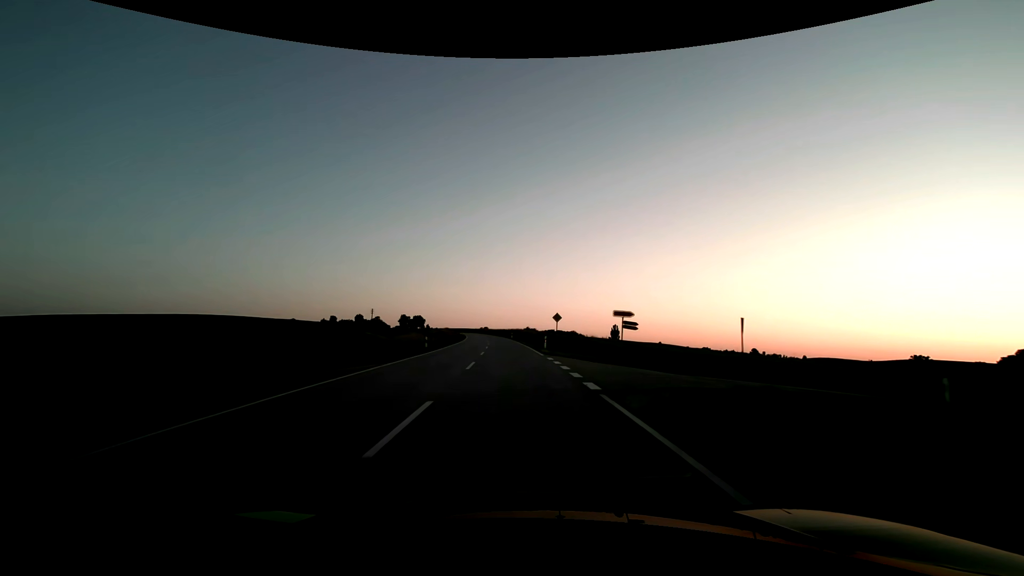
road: secondary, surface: asphalt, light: Sunrise
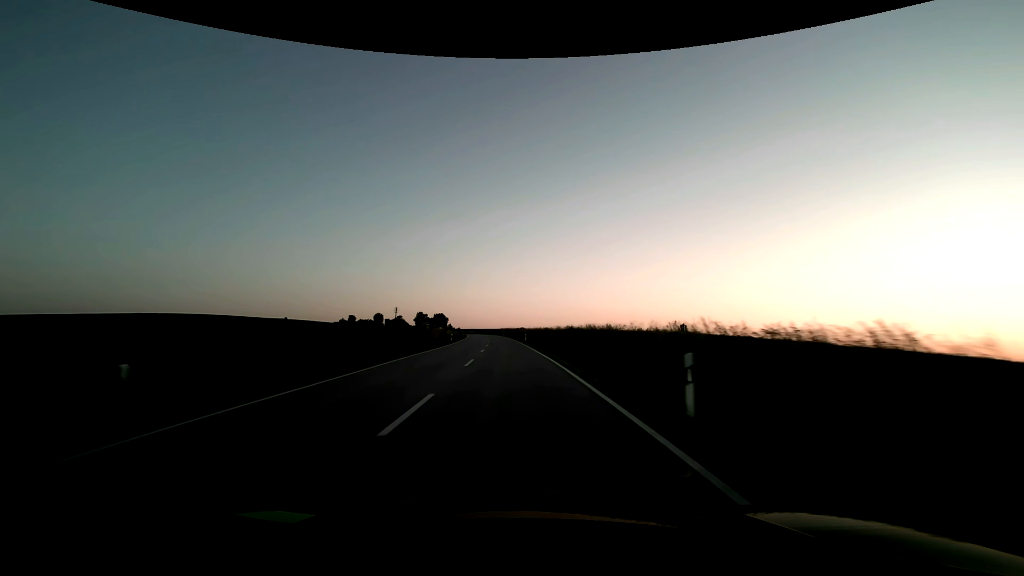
(-2.9, +78.9) m; -4°
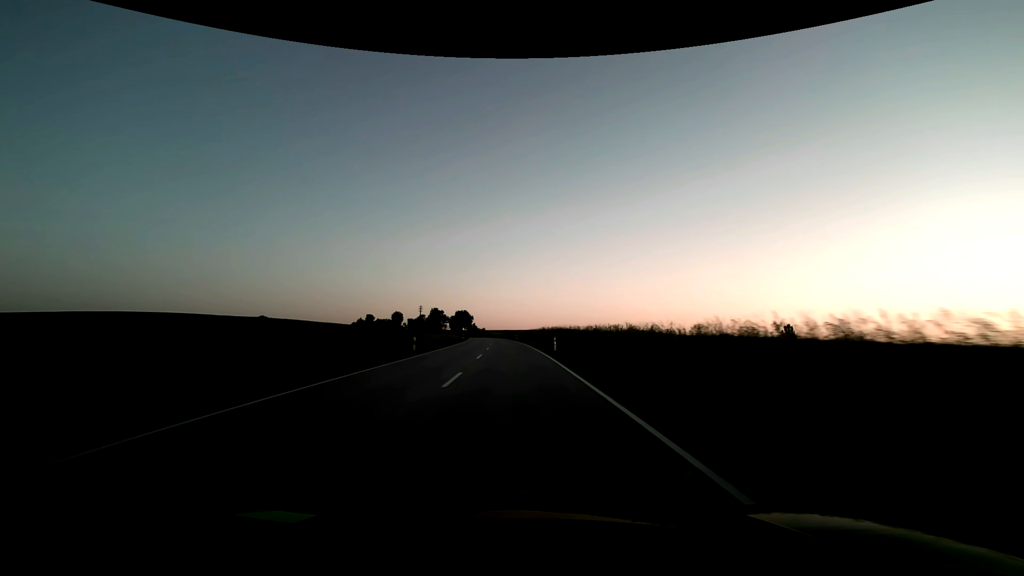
(-3.0, +79.0) m; -4°
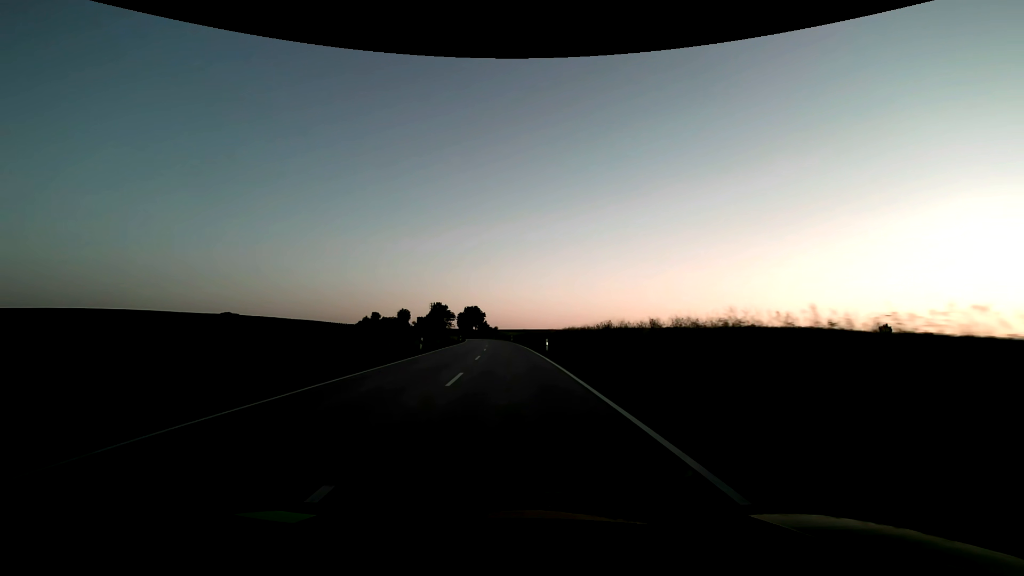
(-0.9, +47.5) m; -2°
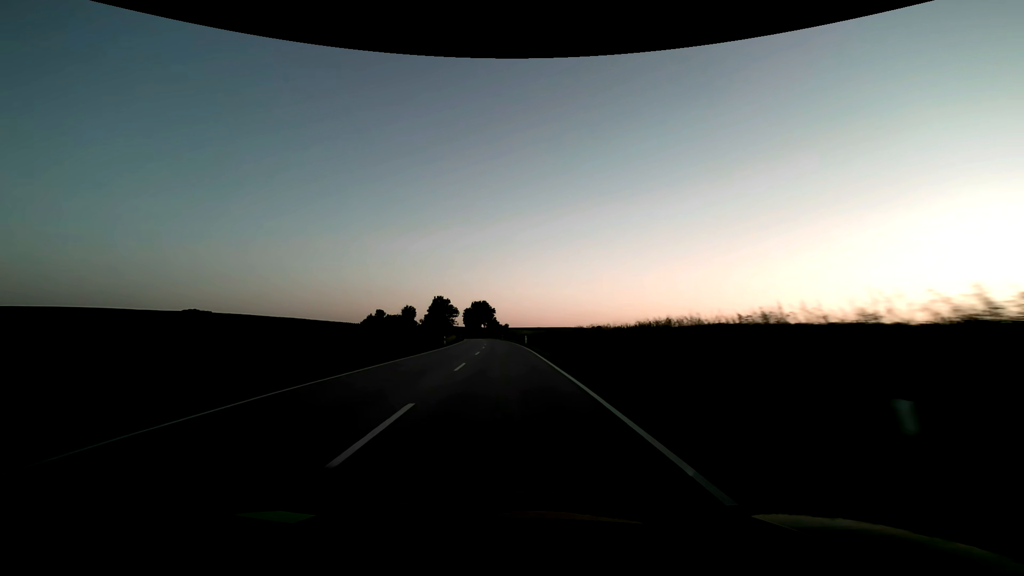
(-0.4, +31.7) m; -2°
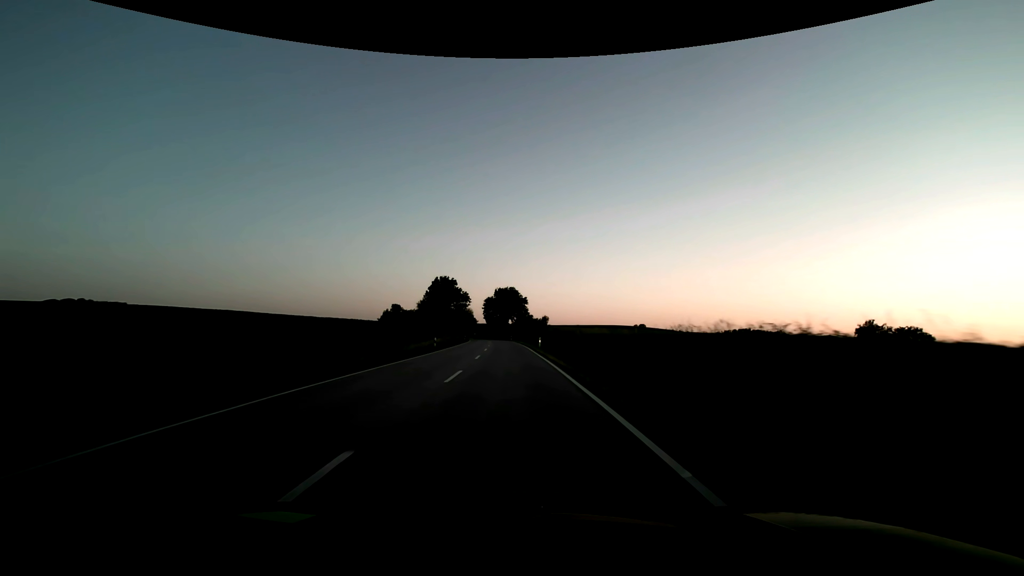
(-2.0, +63.5) m; -4°
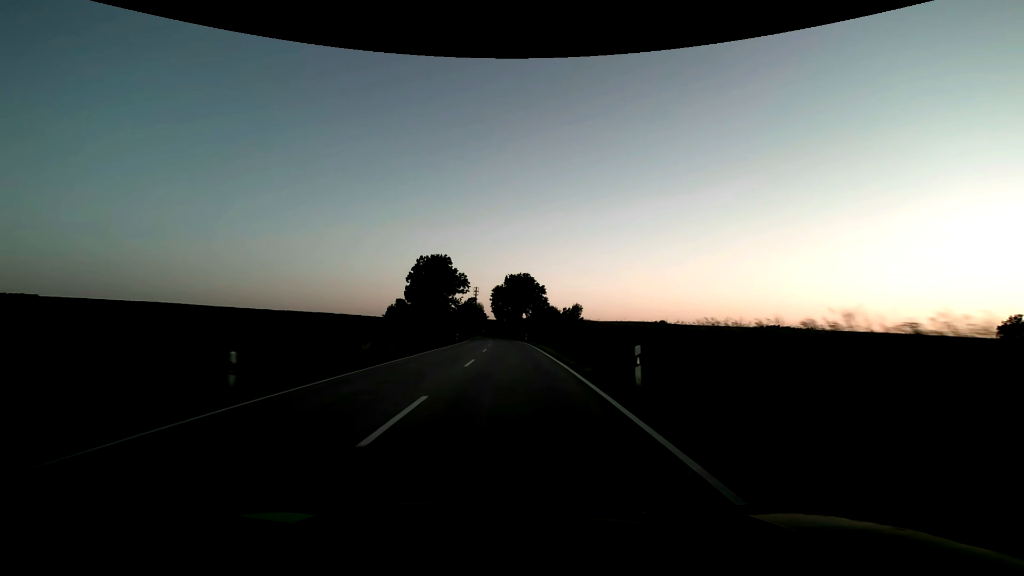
(-0.5, +31.8) m; -2°
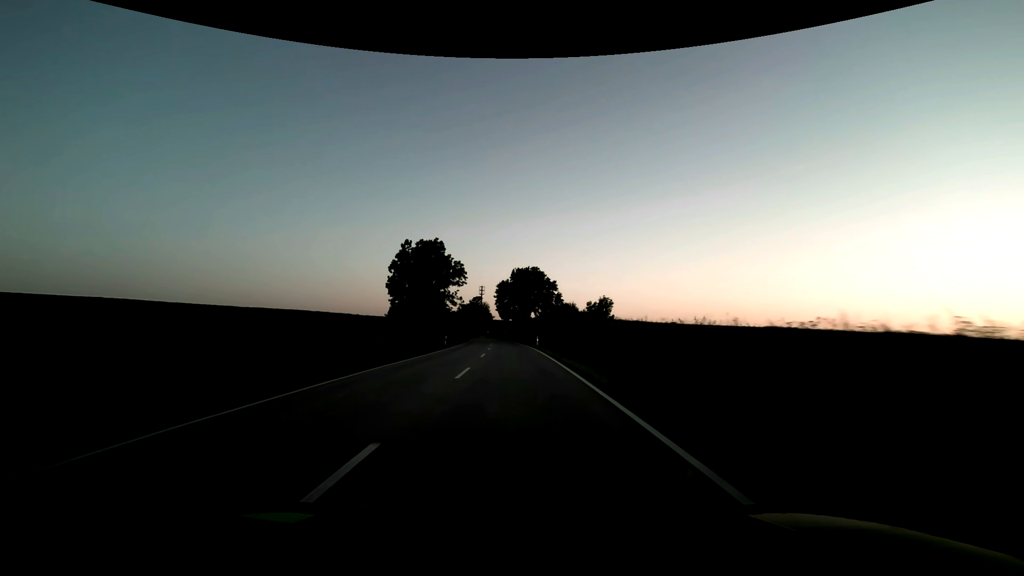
(-0.1, +15.9) m; -1°
(0, +10) (0, +20) (0, +30) (-1, +40) (-1, +50) (-1, +60) (-2, +70) (-3, +80) (-3, +90) (-4, +100) m
